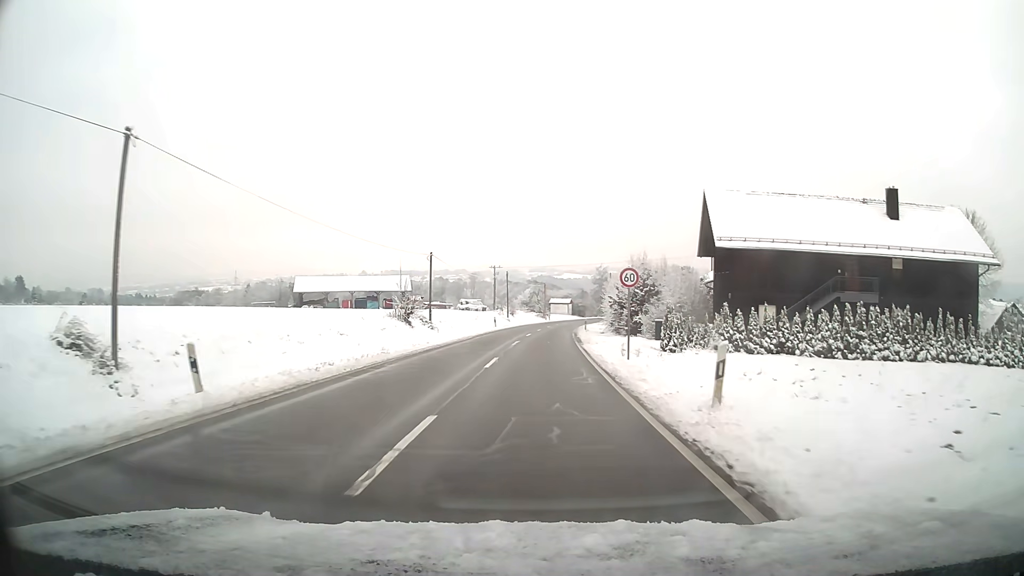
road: tertiary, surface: asphalt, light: Day
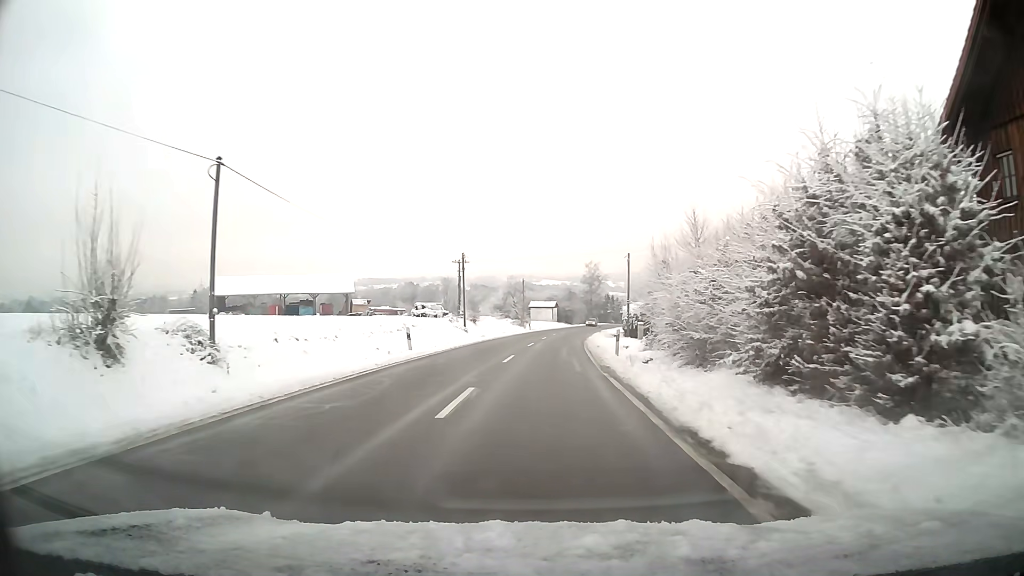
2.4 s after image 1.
(+0.5, +32.5) m; +2°
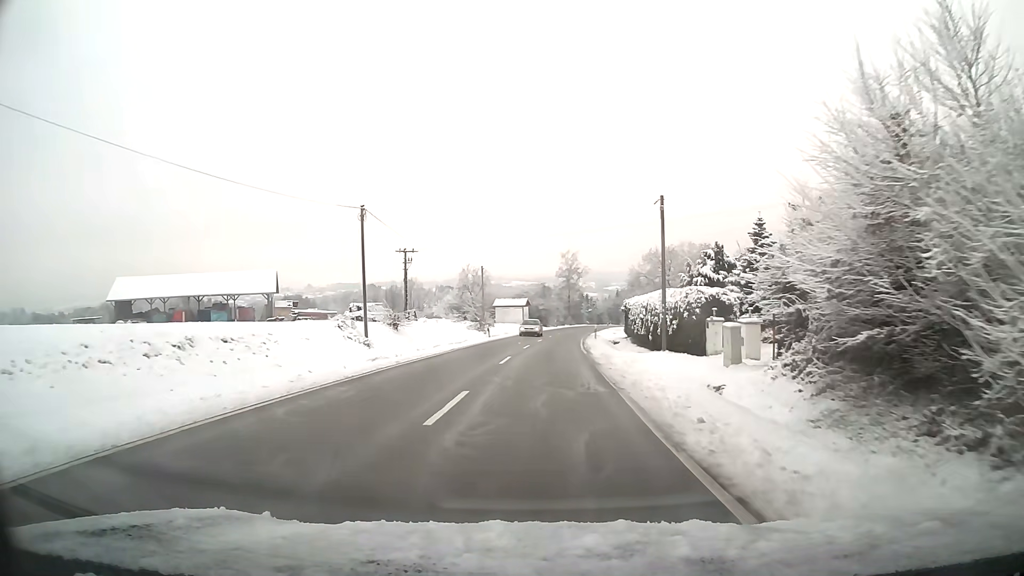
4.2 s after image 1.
(+0.6, +24.8) m; +2°
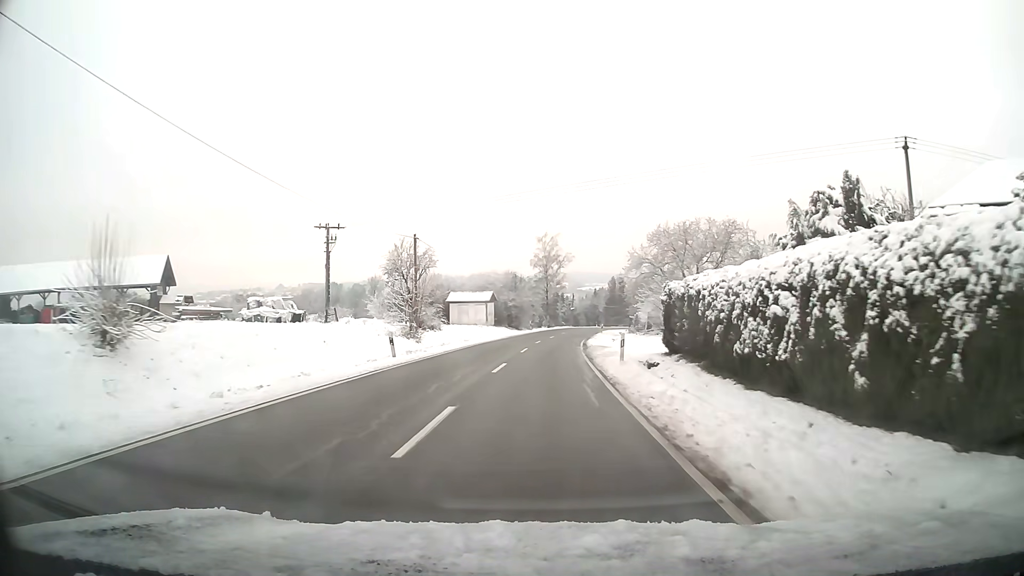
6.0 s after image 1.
(+0.5, +26.0) m; +2°
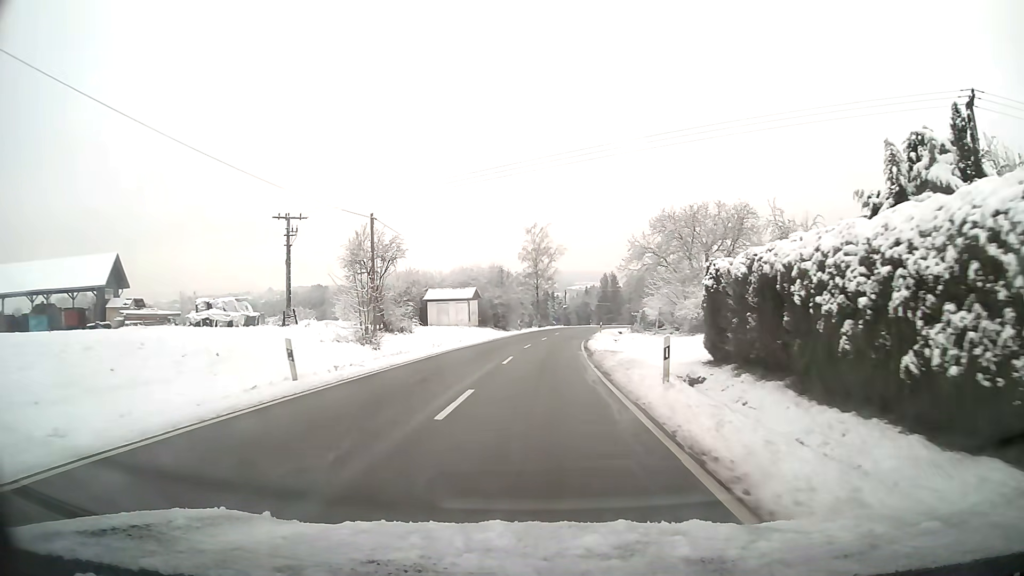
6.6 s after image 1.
(+0.1, +8.9) m; +1°
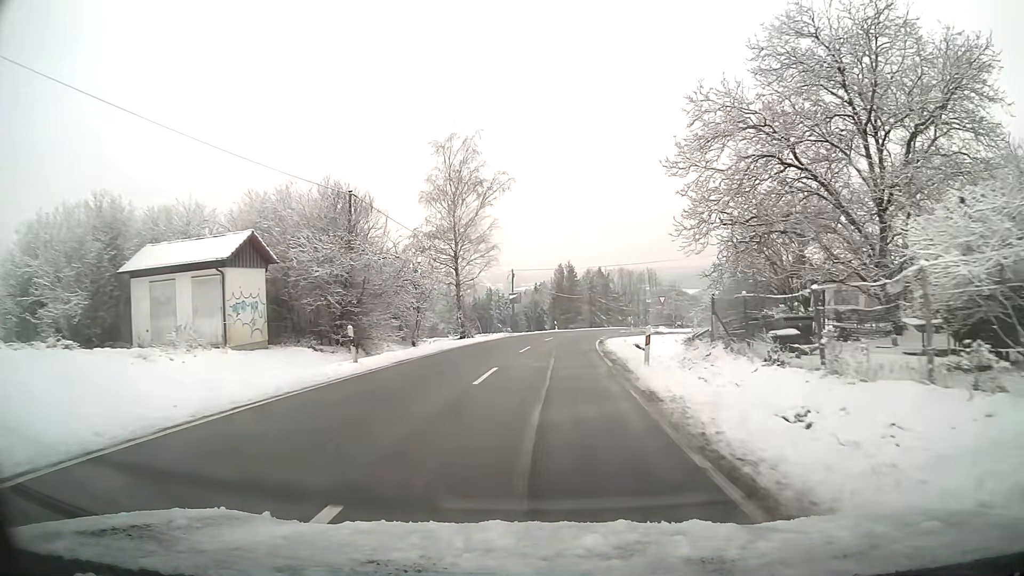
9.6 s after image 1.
(+1.7, +45.2) m; +4°
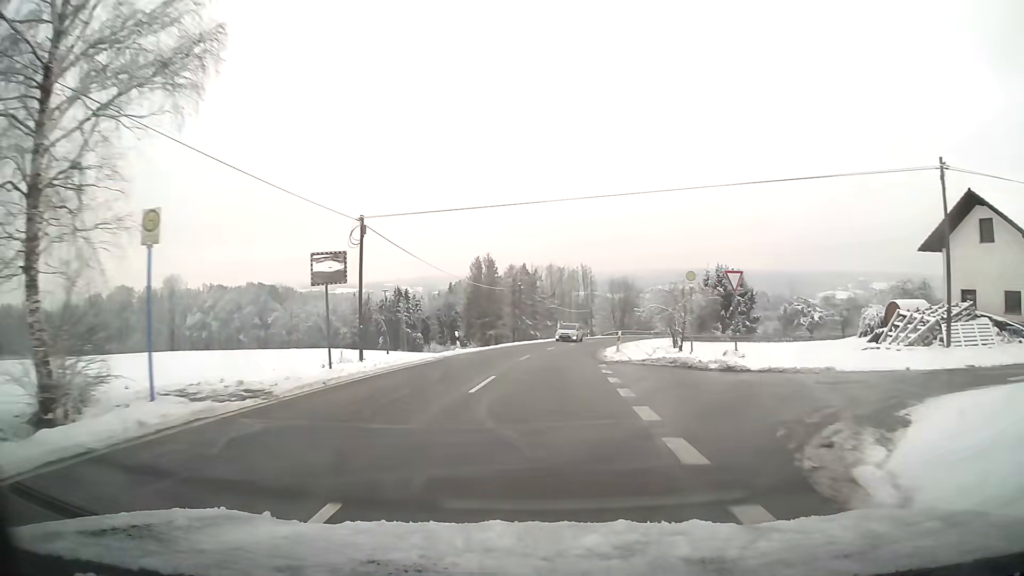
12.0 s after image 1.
(+2.1, +35.6) m; +7°
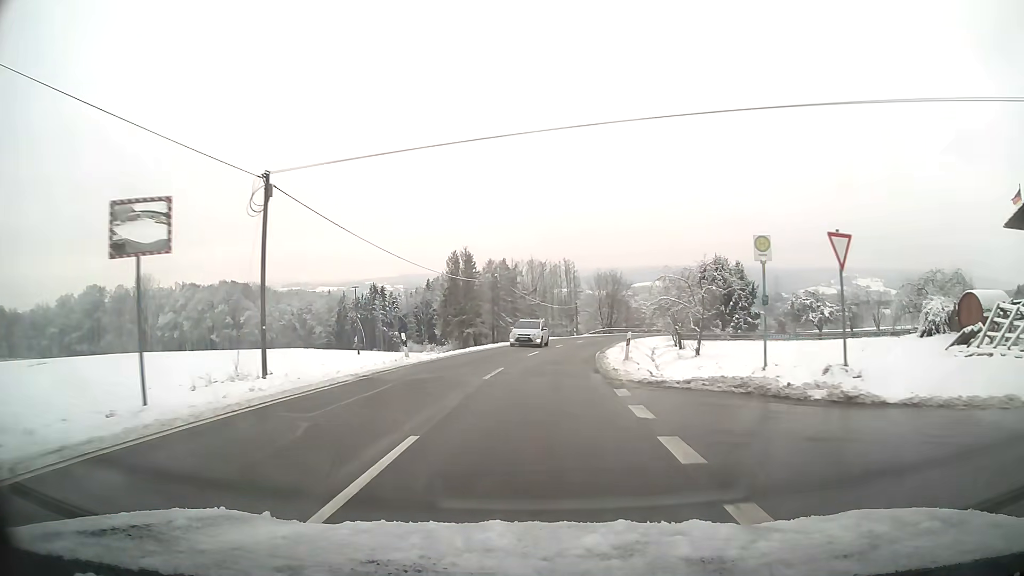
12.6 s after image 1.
(+0.1, +9.0) m; +2°
